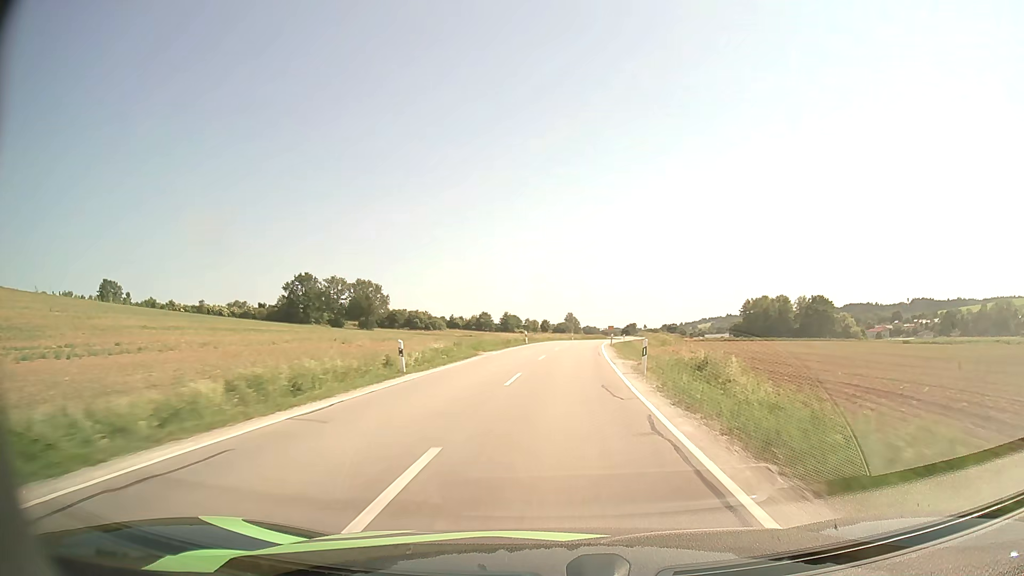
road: secondary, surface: asphalt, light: Day
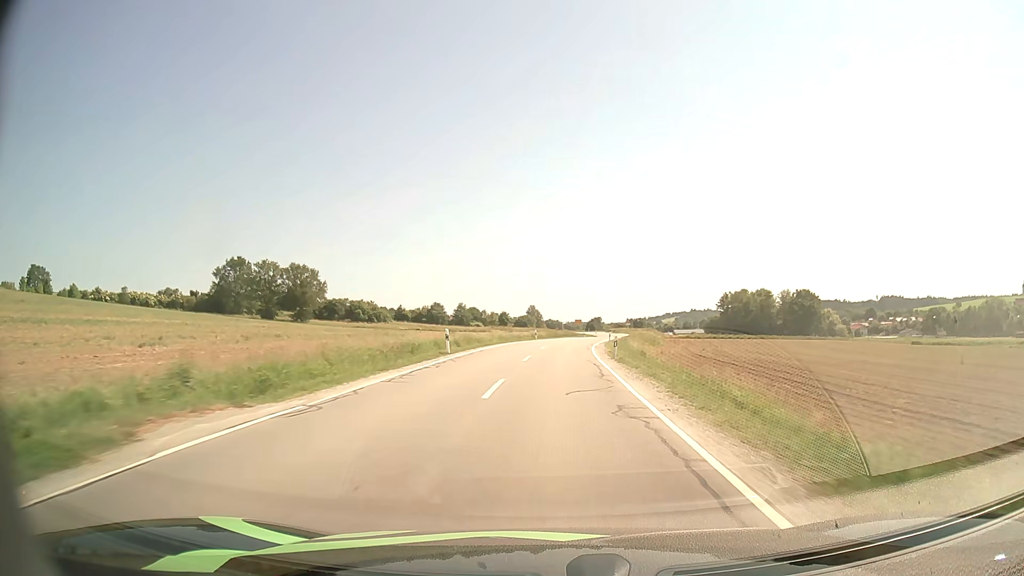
(+0.7, +27.2) m; +3°
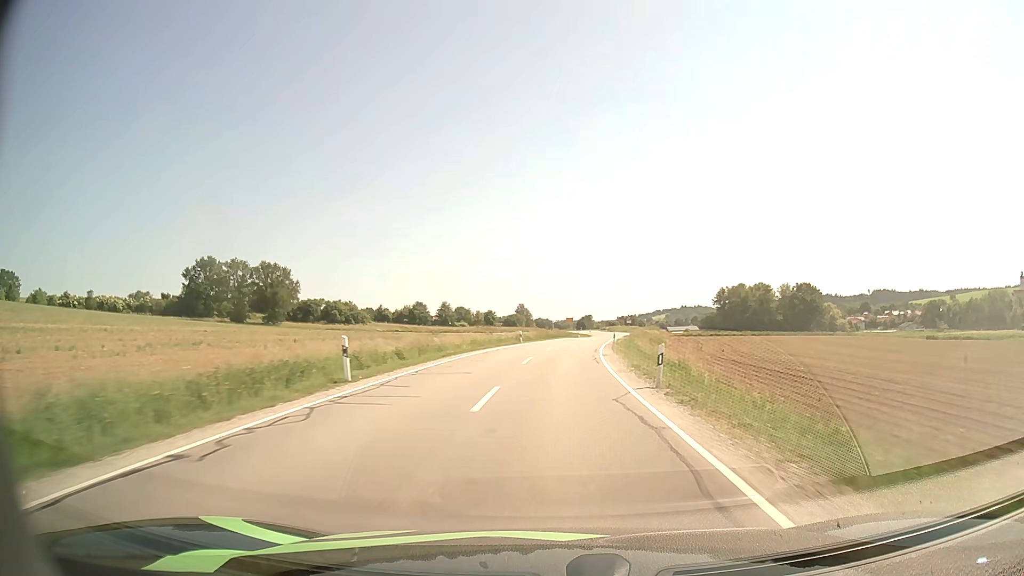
(+0.1, +13.2) m; +1°
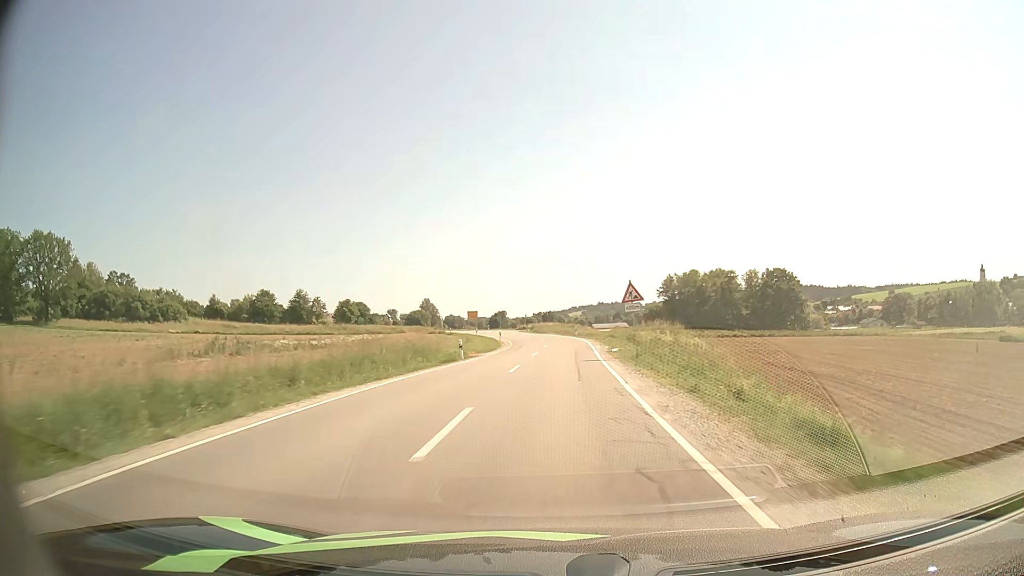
(+4.0, +63.0) m; +7°
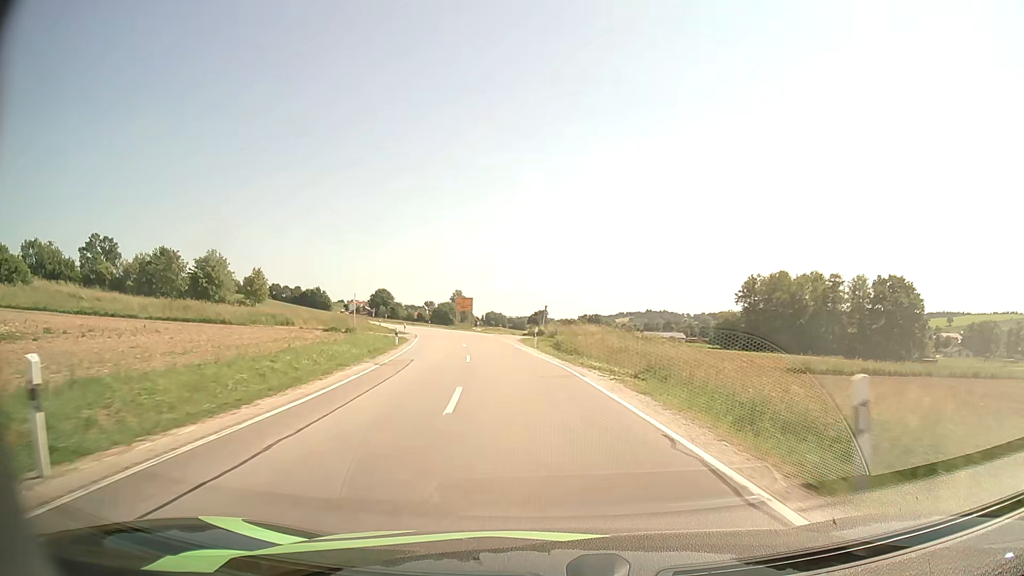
(+0.7, +56.8) m; -3°
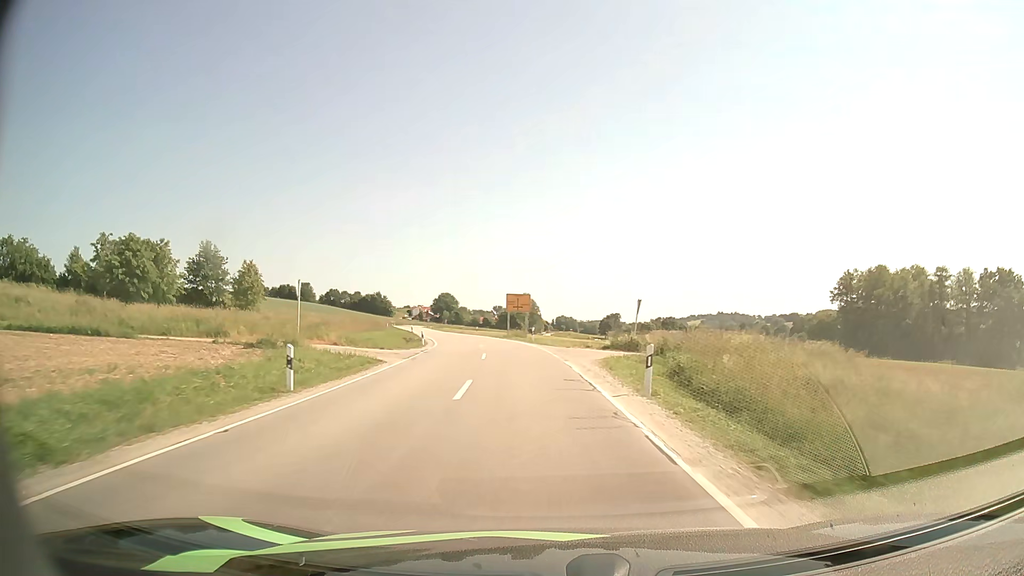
(-1.2, +21.6) m; -6°
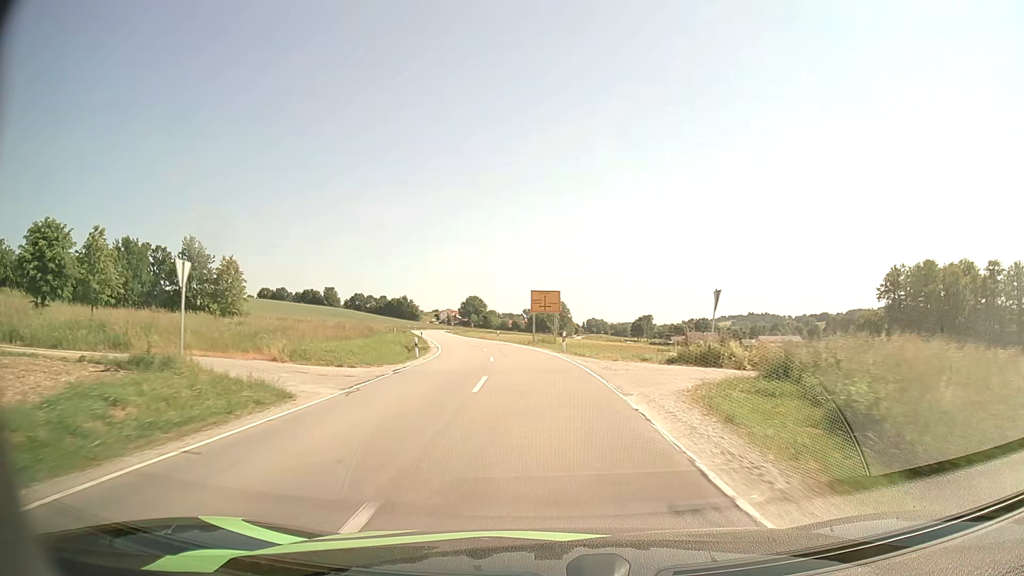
(-0.2, +10.9) m; -3°
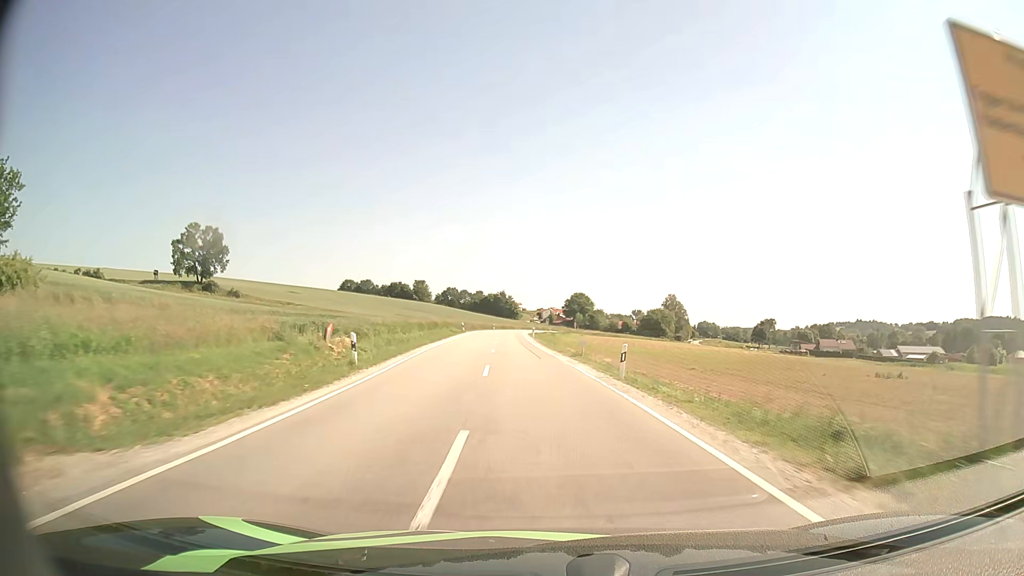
(-3.8, +45.1) m; -9°
(0, +10) (-1, +20) (-1, +30) (-2, +40) (-3, +50) (-4, +60) (-4, +70) (-5, +80) (-5, +90) (-5, +100) m
